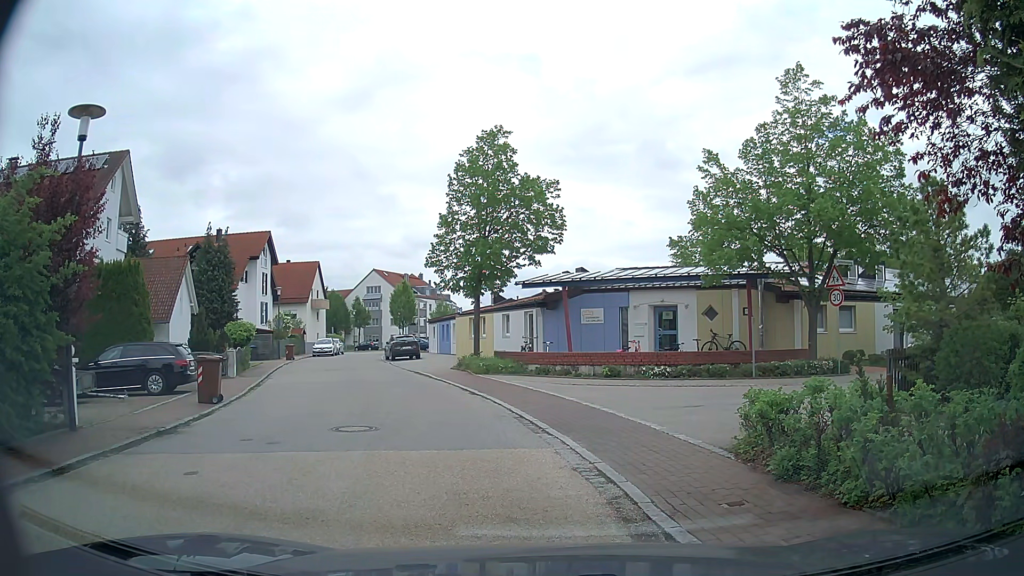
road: residential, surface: asphalt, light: Day
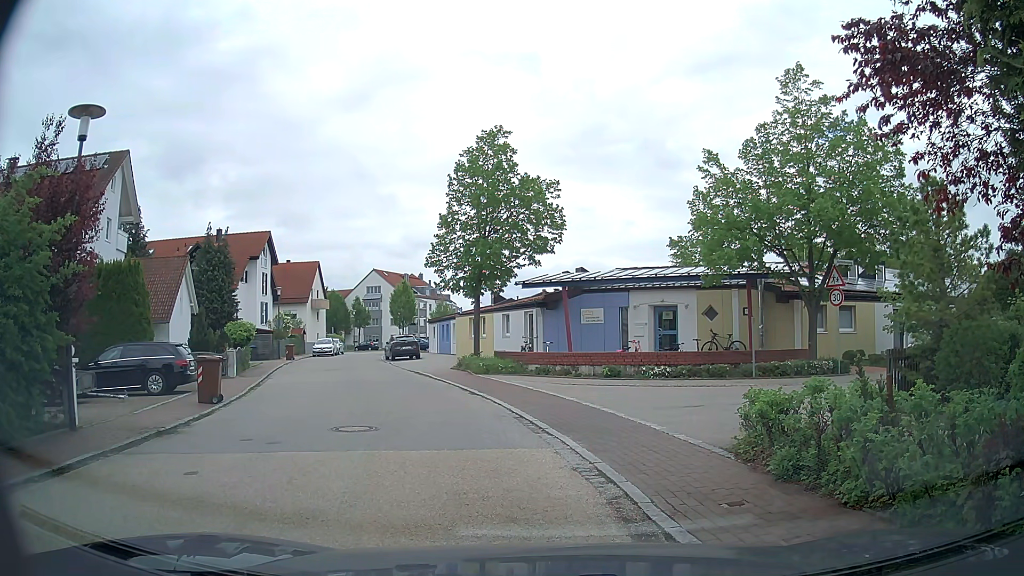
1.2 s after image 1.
(0.0, 0.0) m; 0°
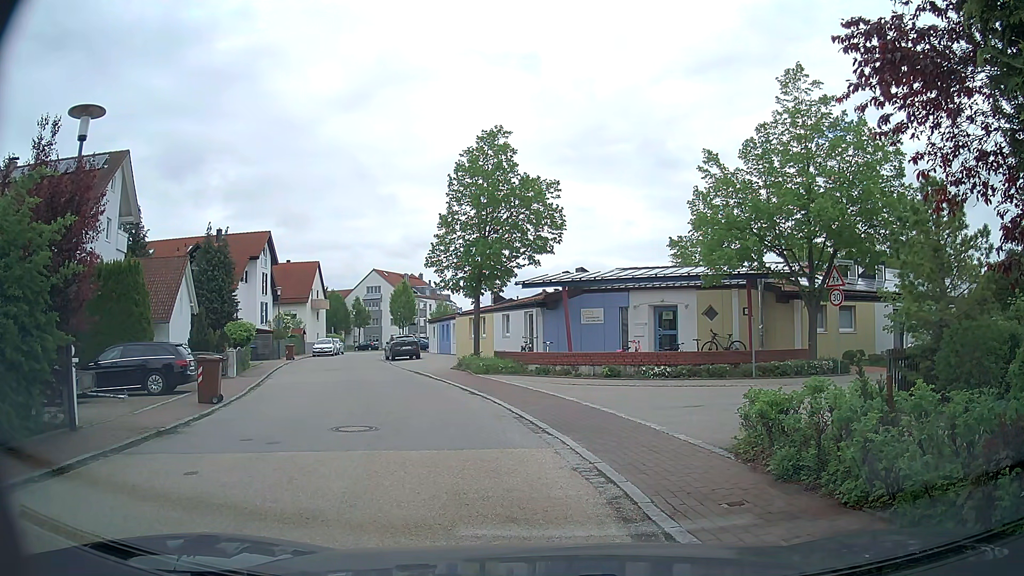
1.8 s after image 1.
(0.0, 0.0) m; 0°
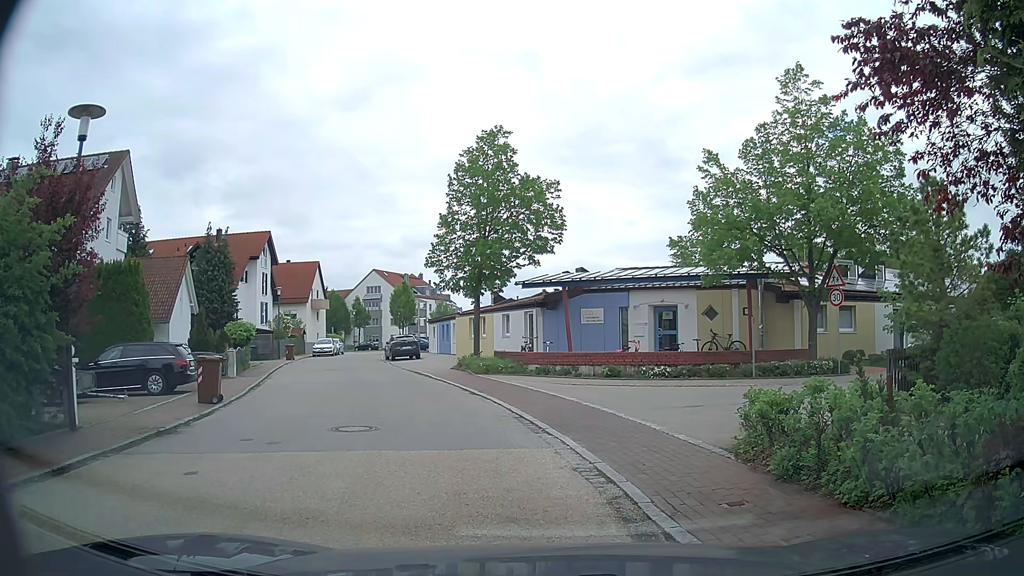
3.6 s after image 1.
(0.0, 0.0) m; 0°
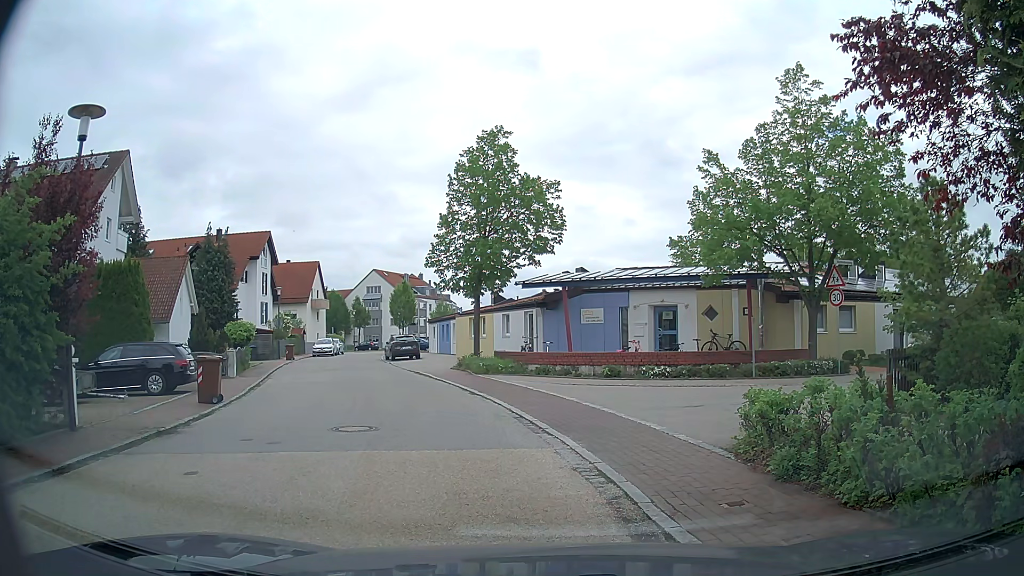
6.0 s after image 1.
(0.0, 0.0) m; 0°
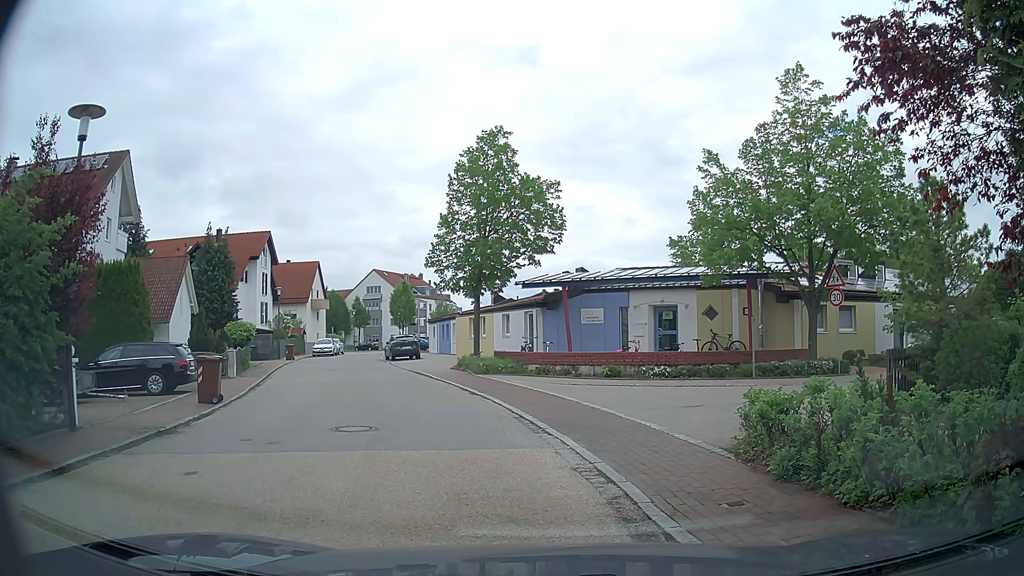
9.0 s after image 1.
(0.0, 0.0) m; 0°
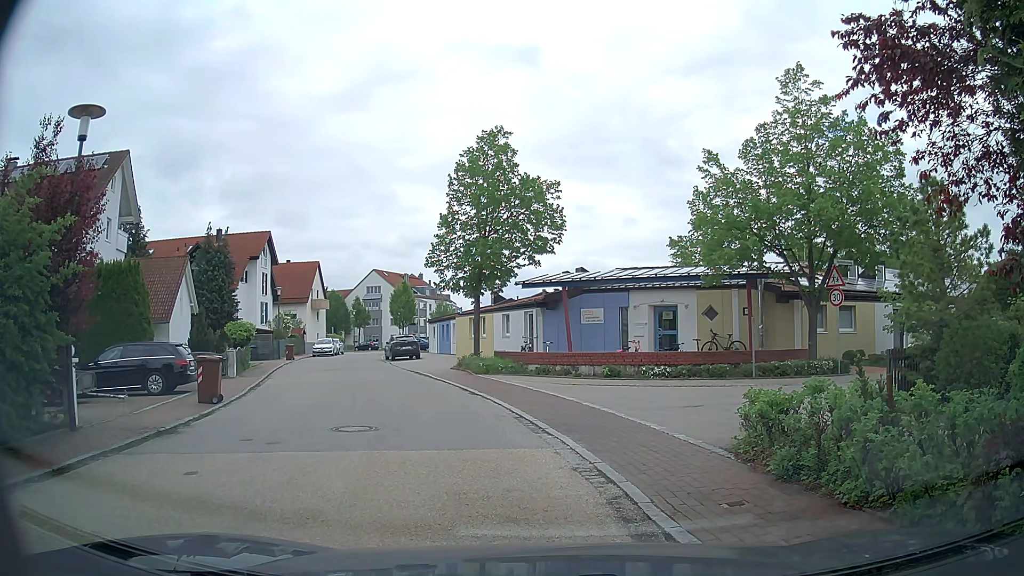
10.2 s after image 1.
(0.0, 0.0) m; 0°
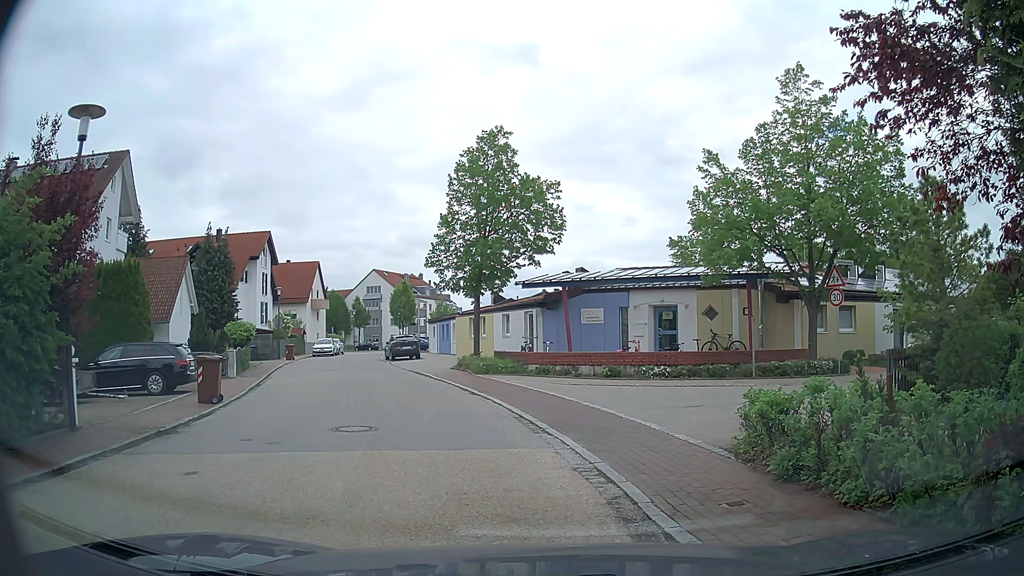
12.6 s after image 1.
(0.0, 0.0) m; 0°
